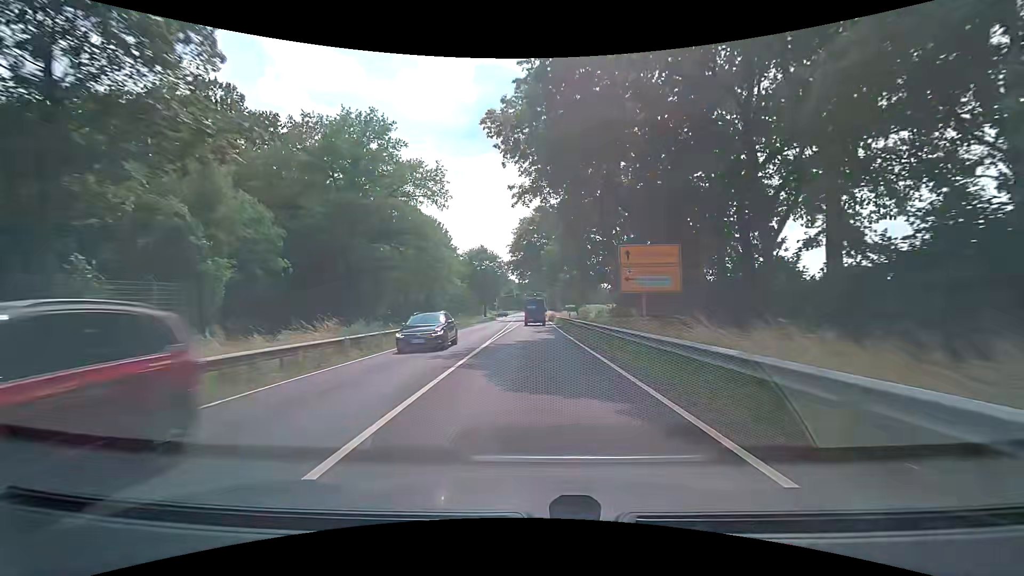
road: primary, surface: asphalt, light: Day
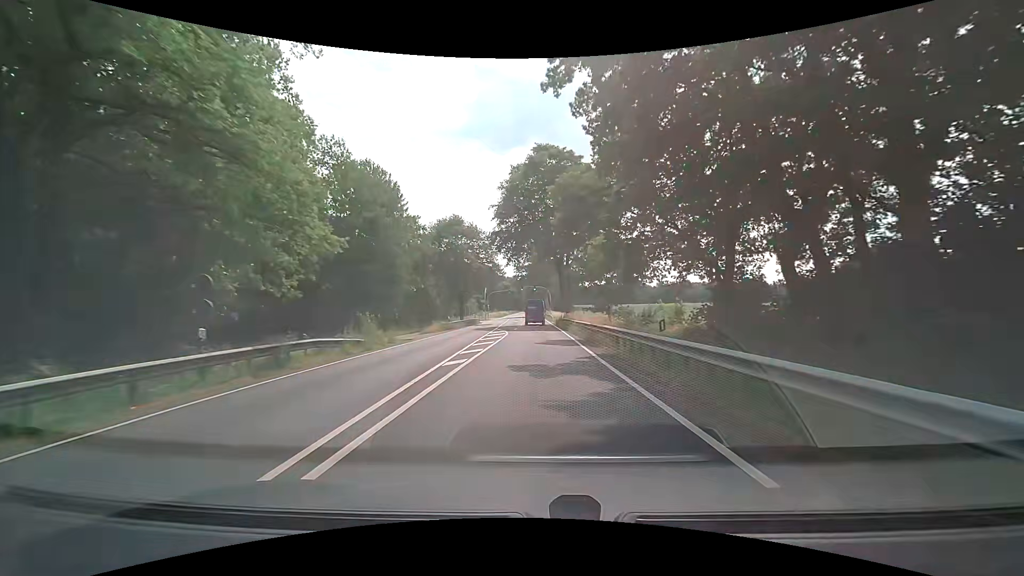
(-0.2, +29.8) m; 0°
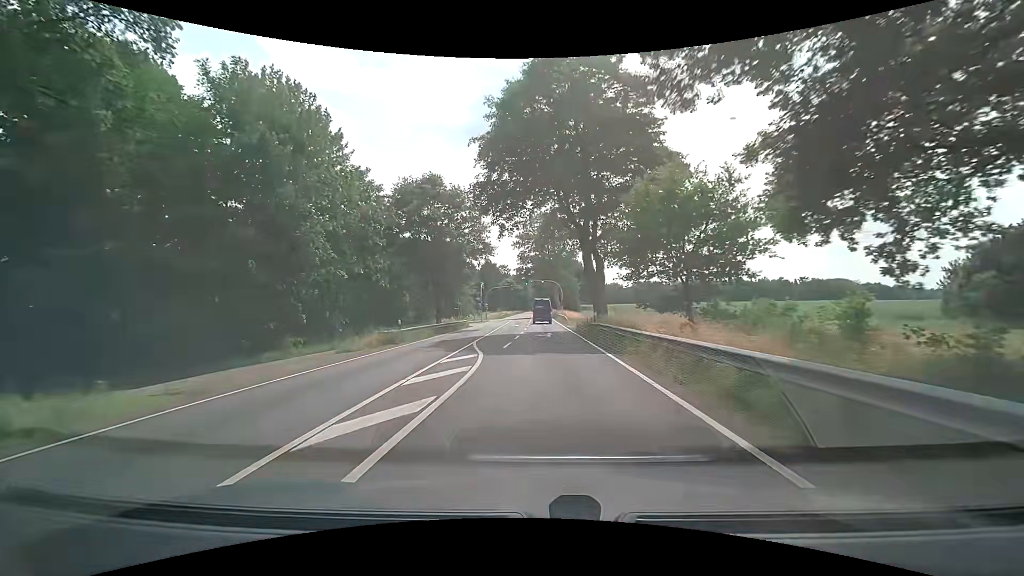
(-0.1, +19.2) m; 0°
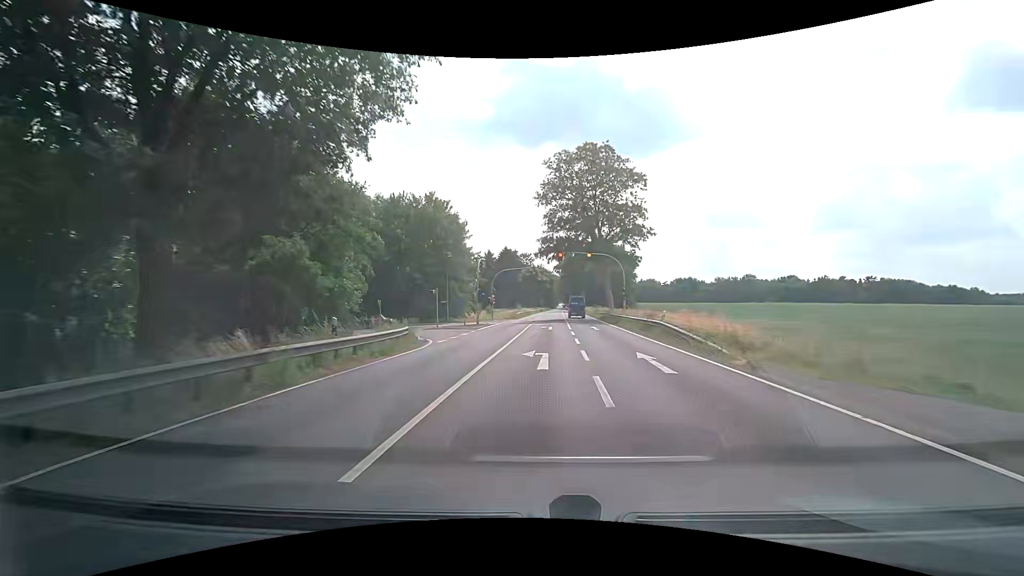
(-1.5, +35.3) m; -4°
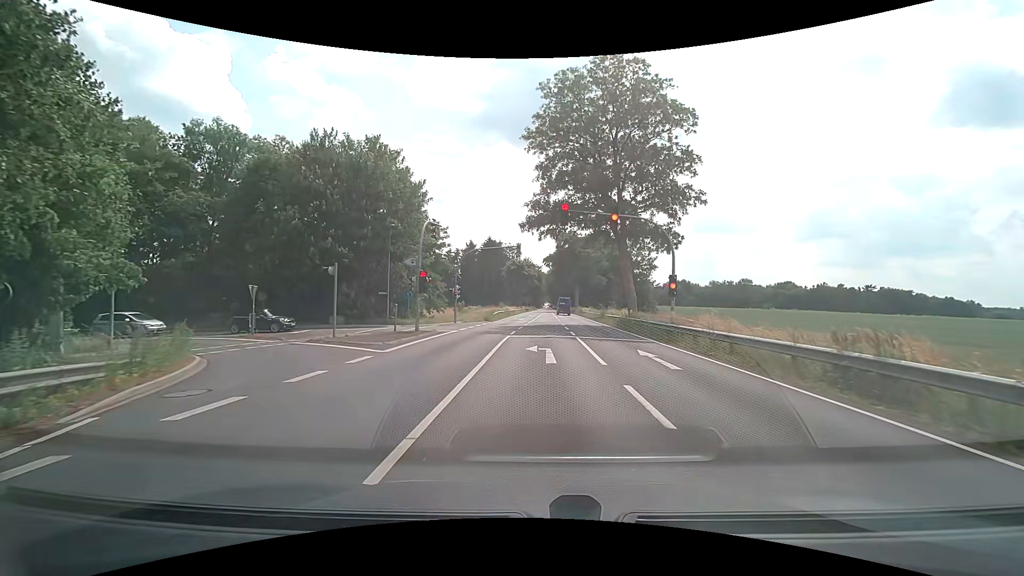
(+0.2, +18.2) m; +1°
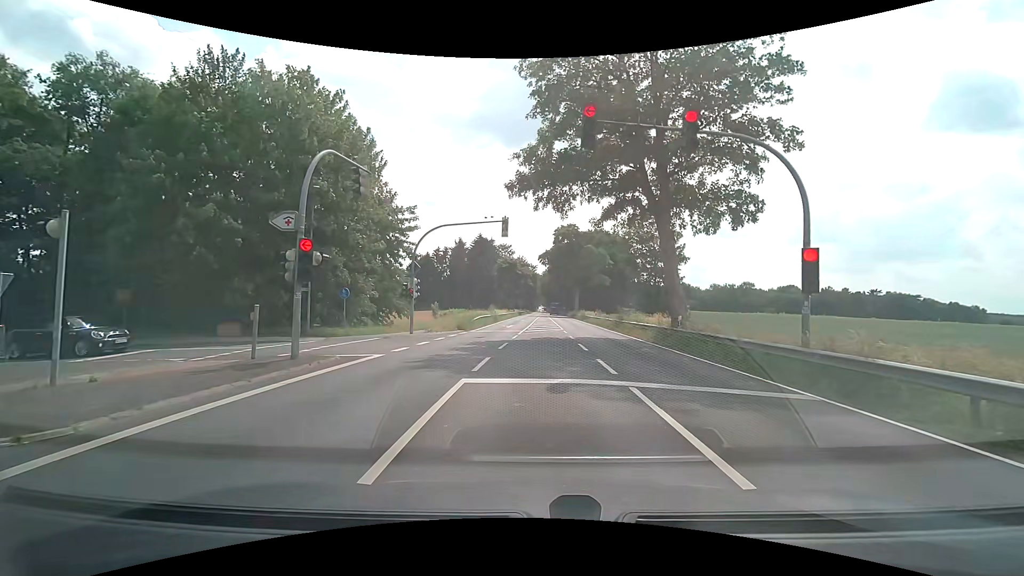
(+0.2, +12.2) m; +1°
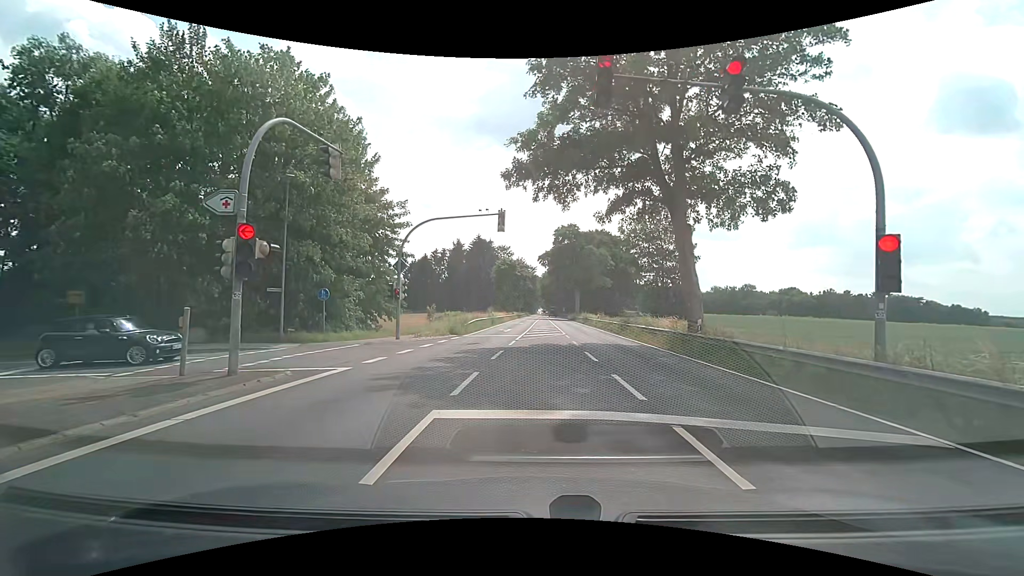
(0.0, +2.5) m; -2°
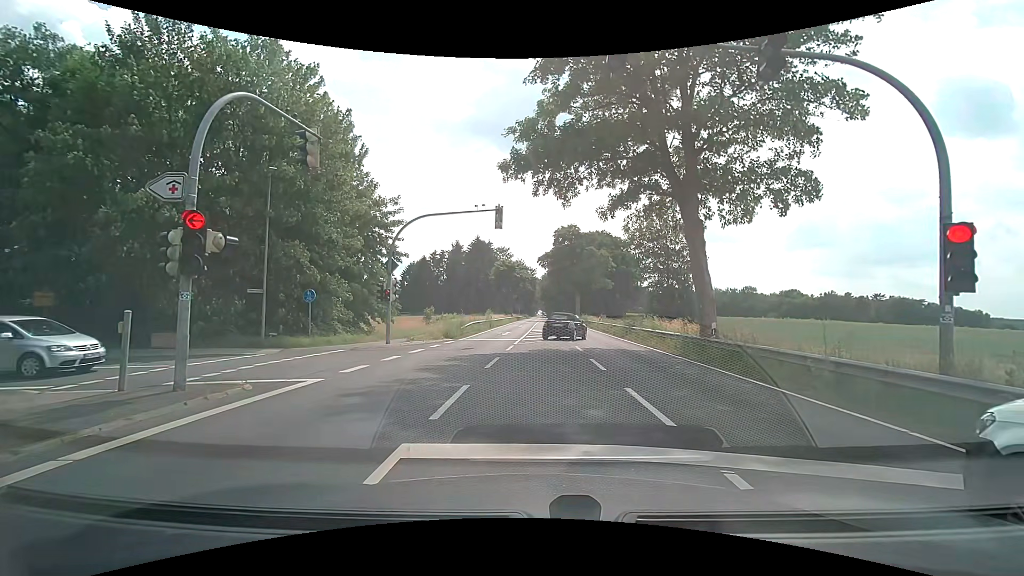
(0.0, +1.5) m; 0°
(0, +10) (-5, +18) (-15, +19) (-25, +19) (-35, +19) (-45, +20) (-55, +20) (-65, +21) (-75, +22) (-85, +23) m
